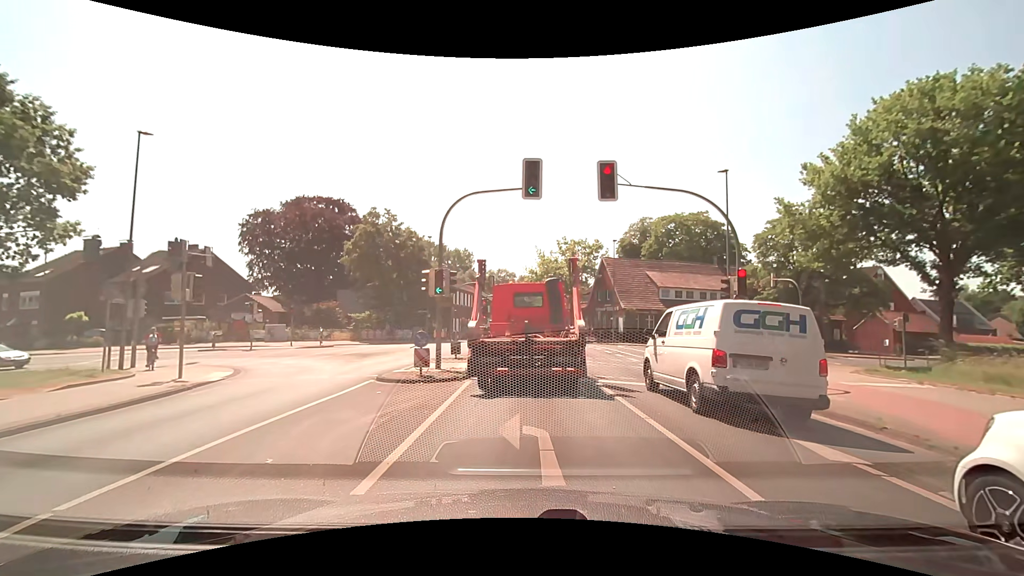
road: secondary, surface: asphalt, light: Day
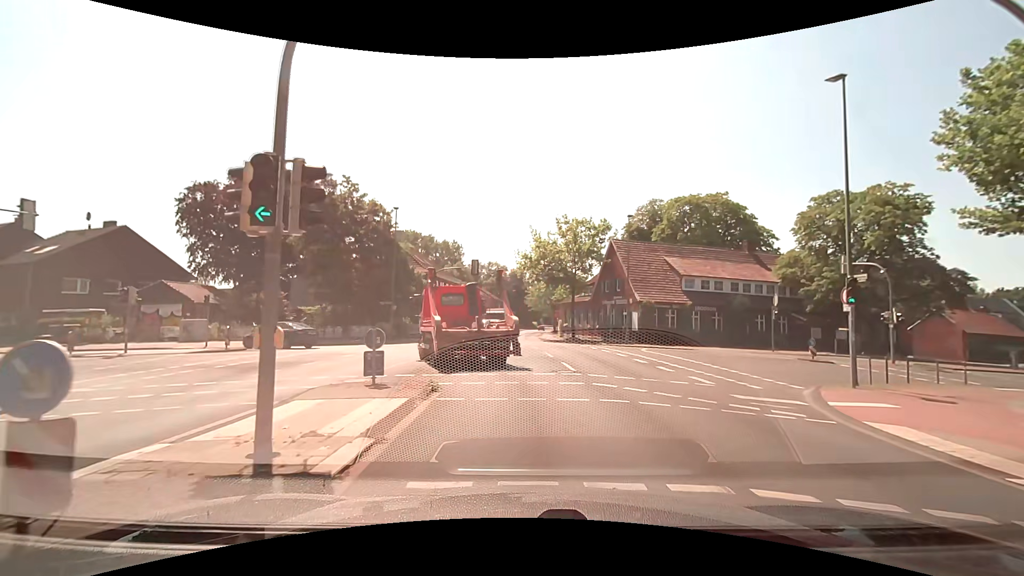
(+0.4, +10.6) m; +3°
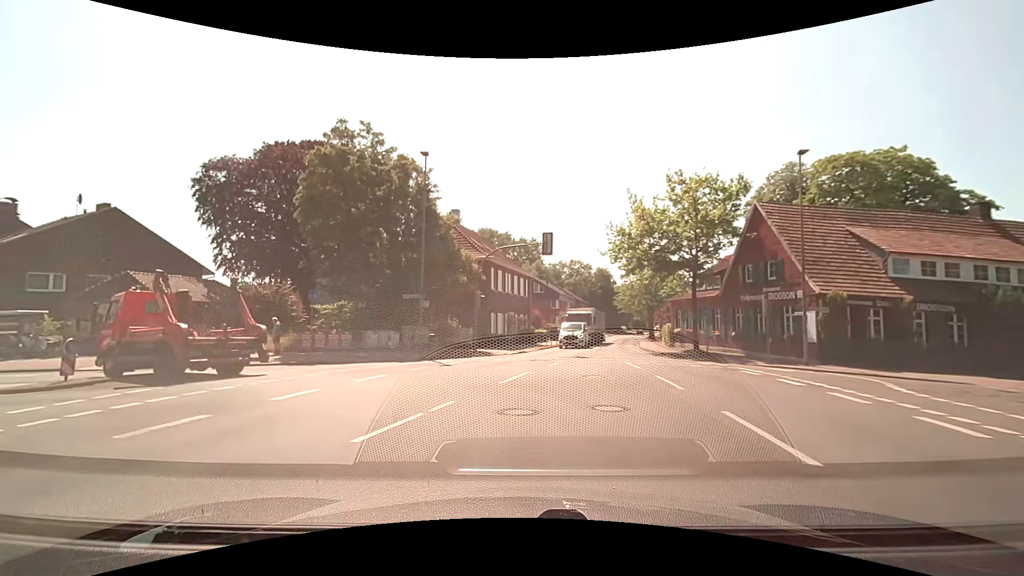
(-0.6, +14.4) m; -9°
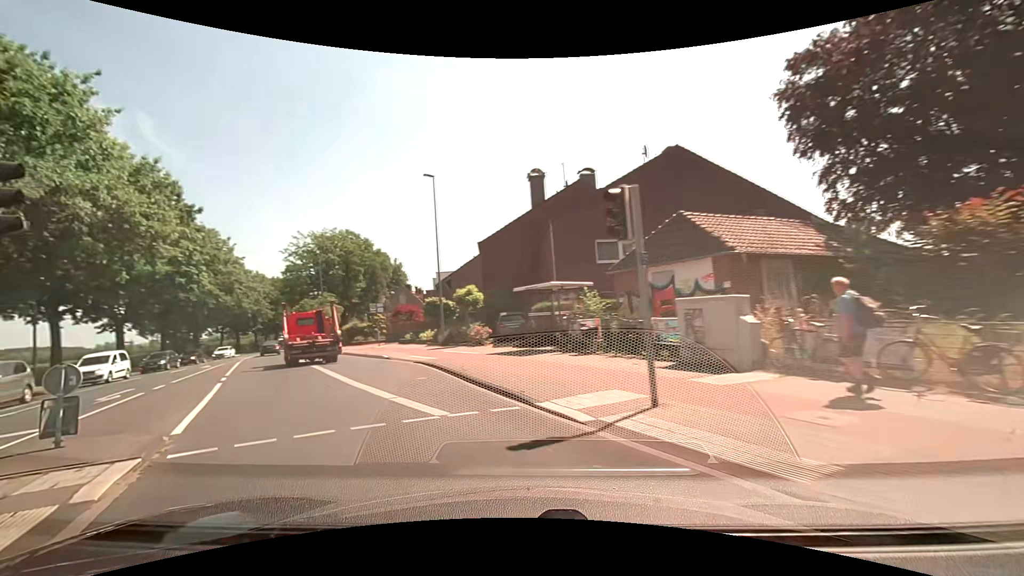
(-8.7, +17.3) m; -61°
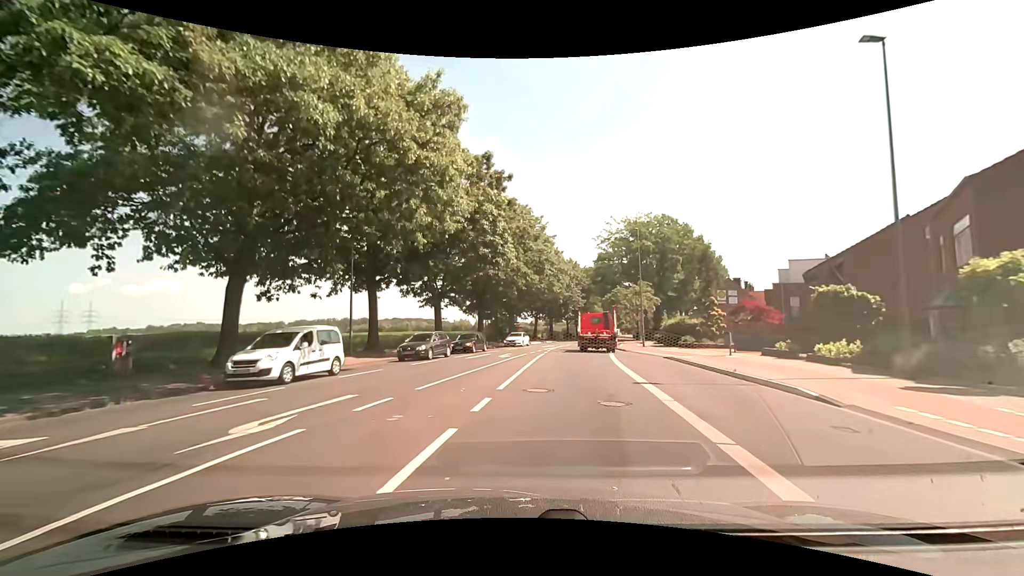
(-5.1, +11.9) m; -38°
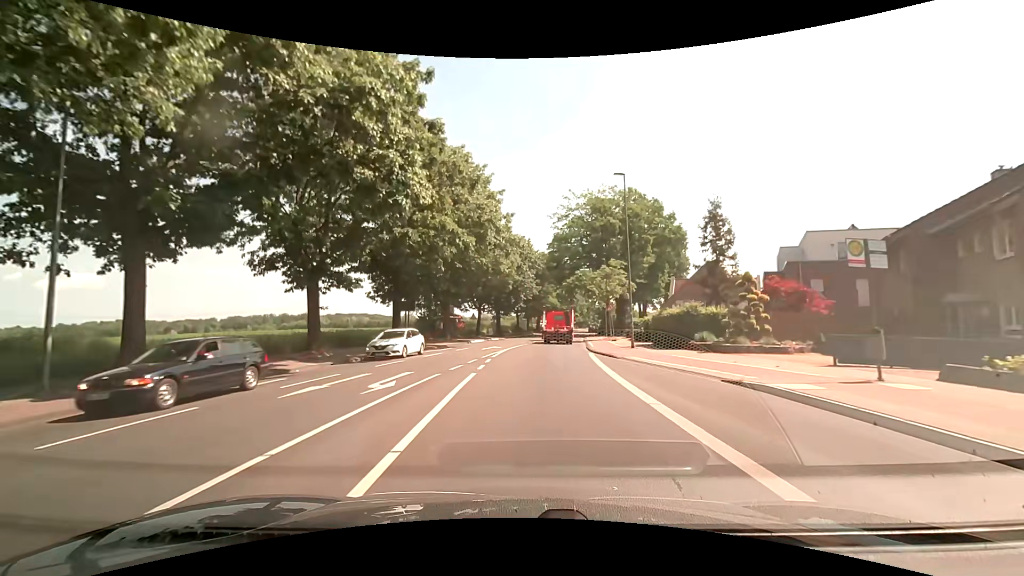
(+1.1, +15.3) m; +7°
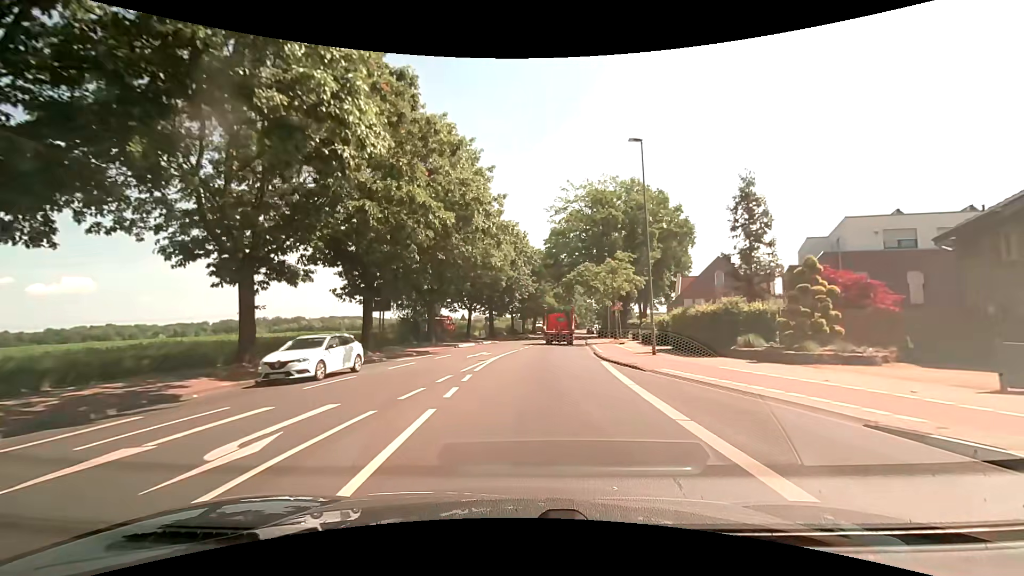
(0.0, +5.8) m; 0°
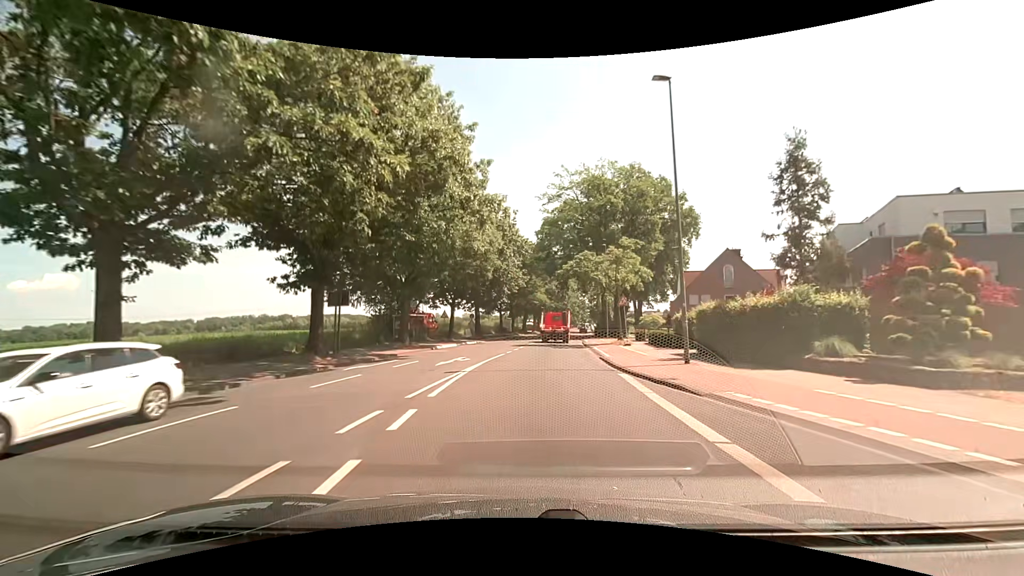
(+0.1, +6.2) m; +1°
(0, +10) (+1, +20) (+1, +30) (+2, +40) (+3, +50) (+4, +60) (+6, +70) (+7, +80) (+8, +90) (+10, +99) m
